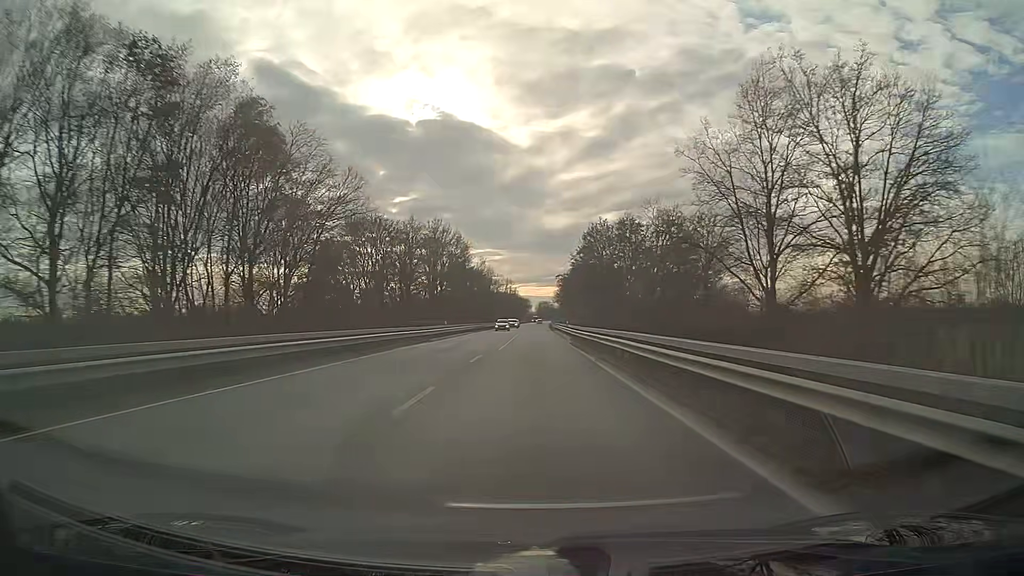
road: primary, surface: asphalt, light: Day
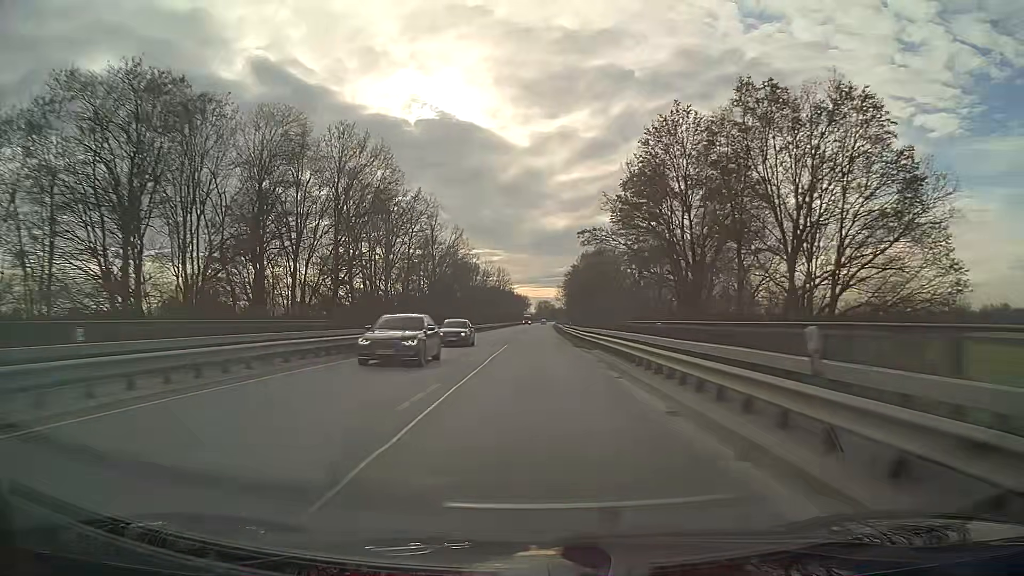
(+0.1, +47.4) m; 0°
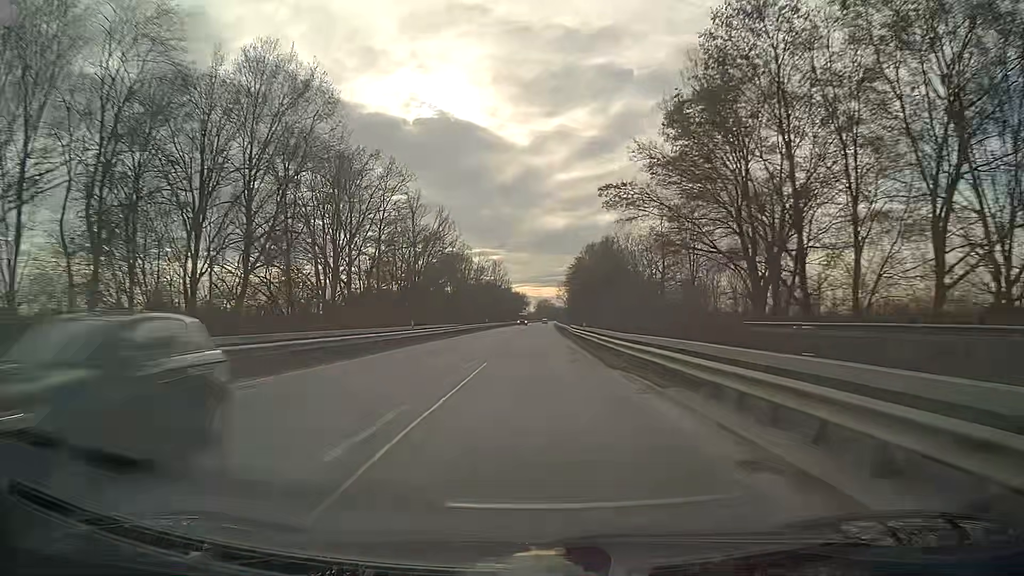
(0.0, +15.8) m; 0°
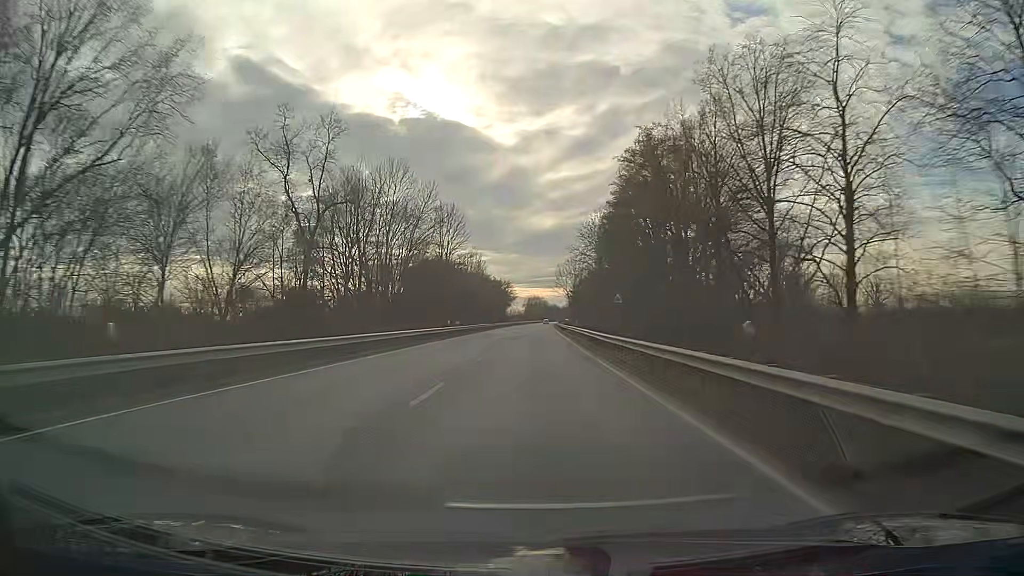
(+0.5, +78.9) m; +1°
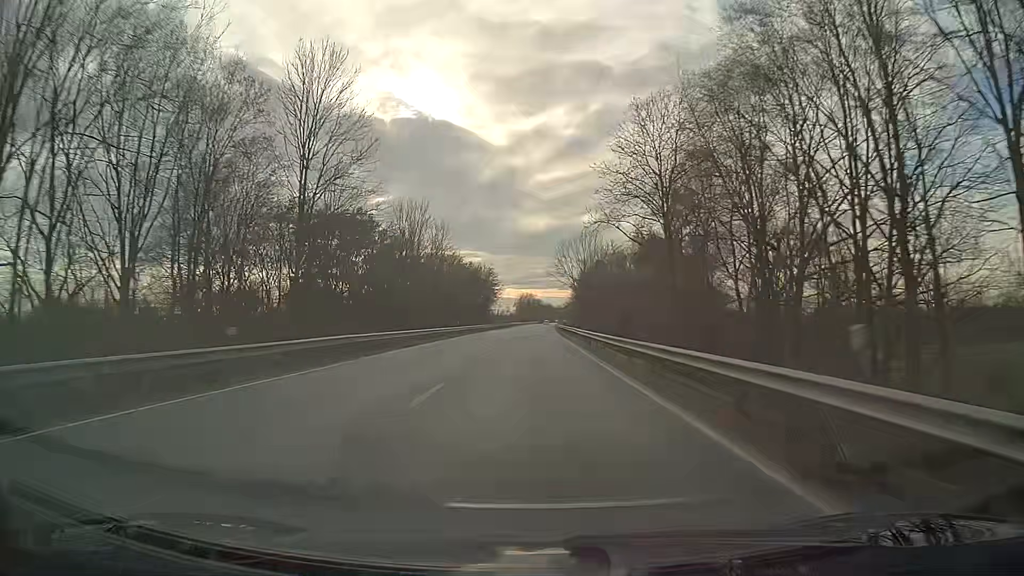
(+0.2, +47.4) m; 0°
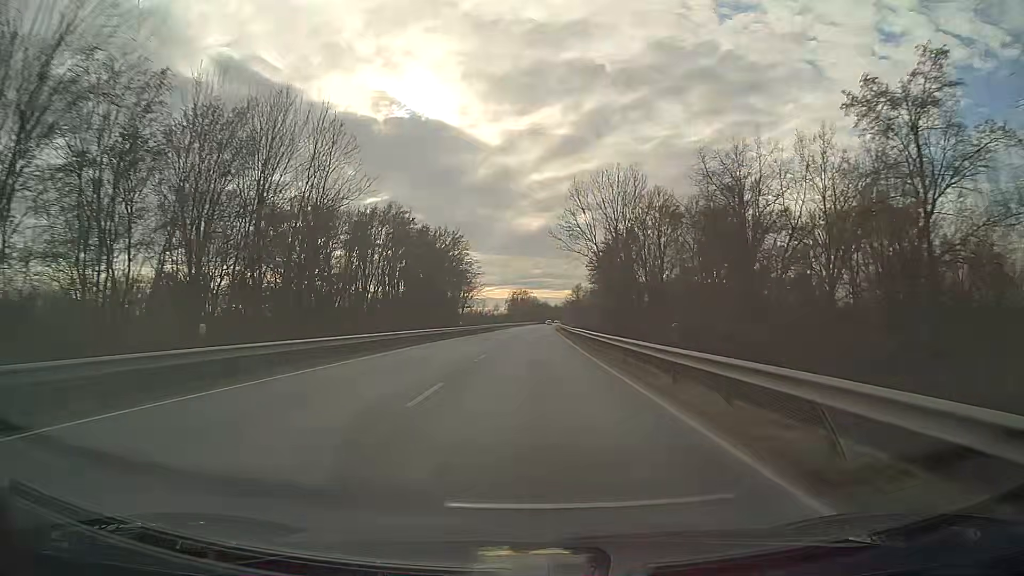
(+0.2, +47.4) m; 0°
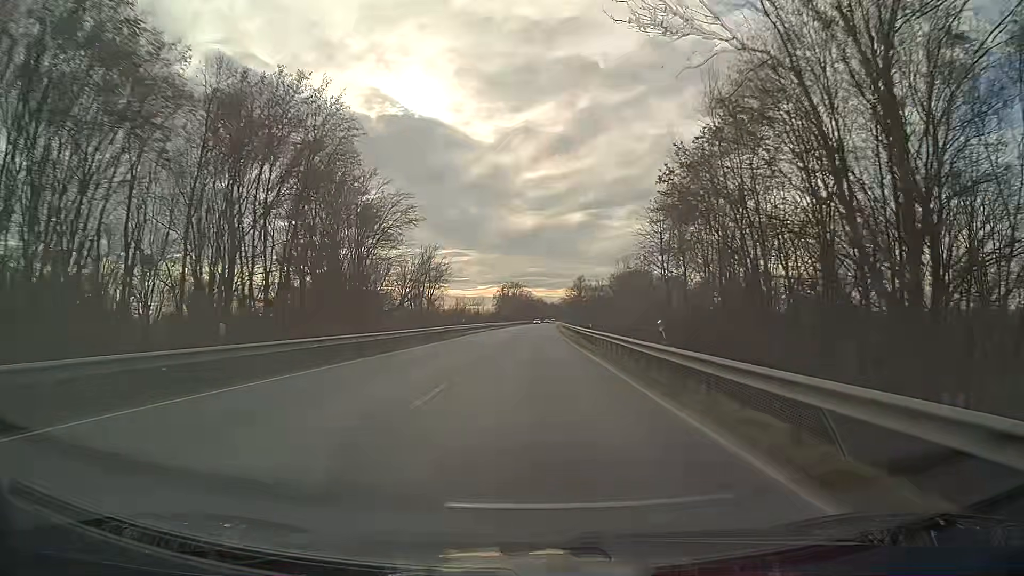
(+0.3, +47.4) m; +1°
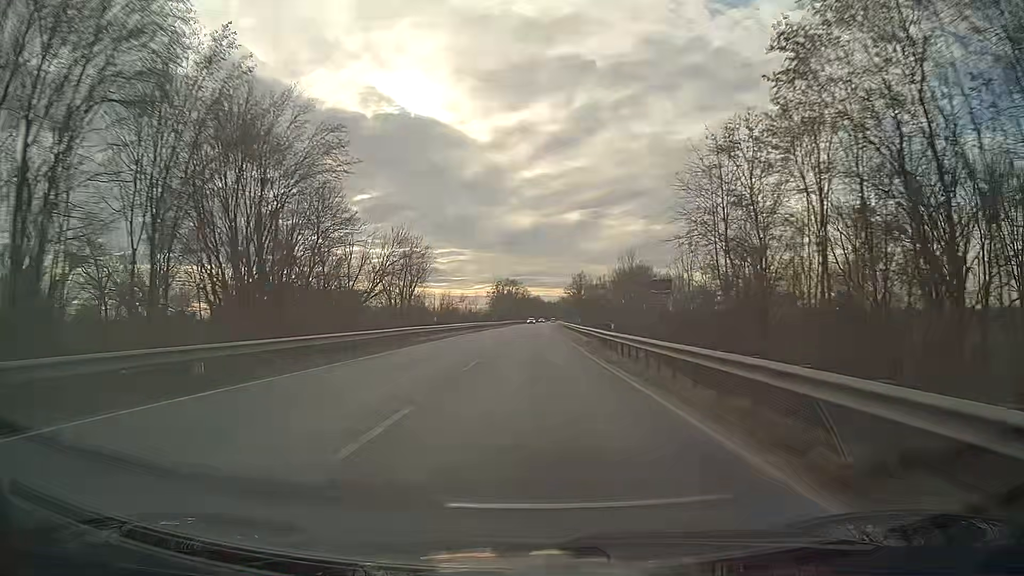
(0.0, +15.8) m; 0°
(0, +10) (0, +20) (0, +30) (0, +40) (0, +50) (0, +60) (+1, +70) (+1, +80) (+1, +90) (+1, +100) m
